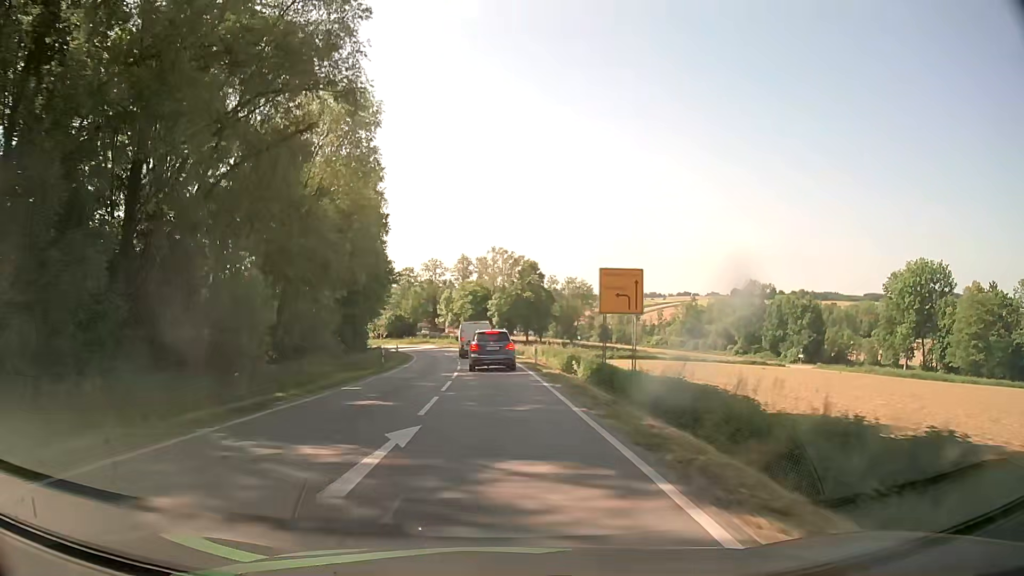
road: secondary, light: Day
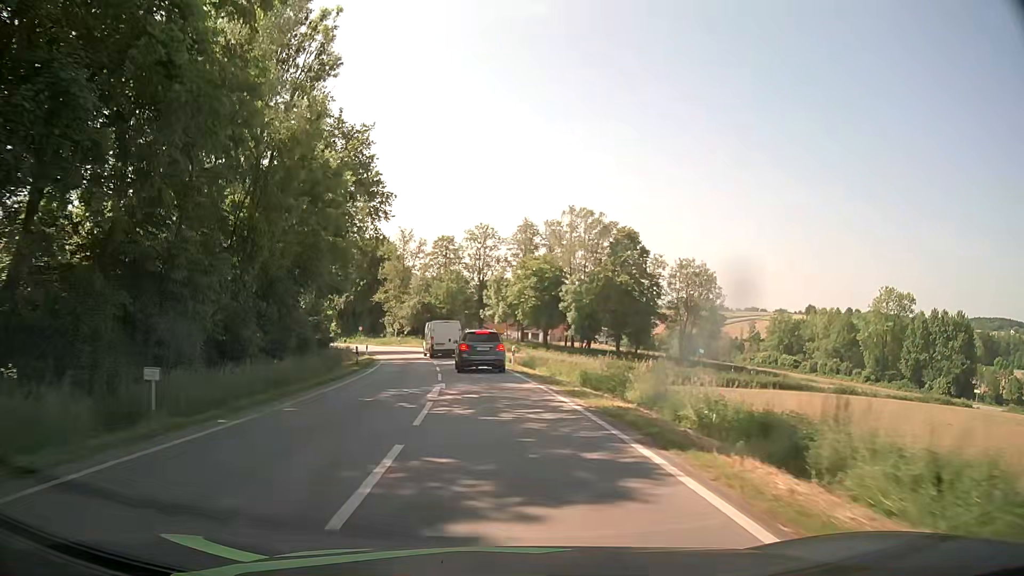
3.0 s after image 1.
(-1.7, +43.6) m; -5°
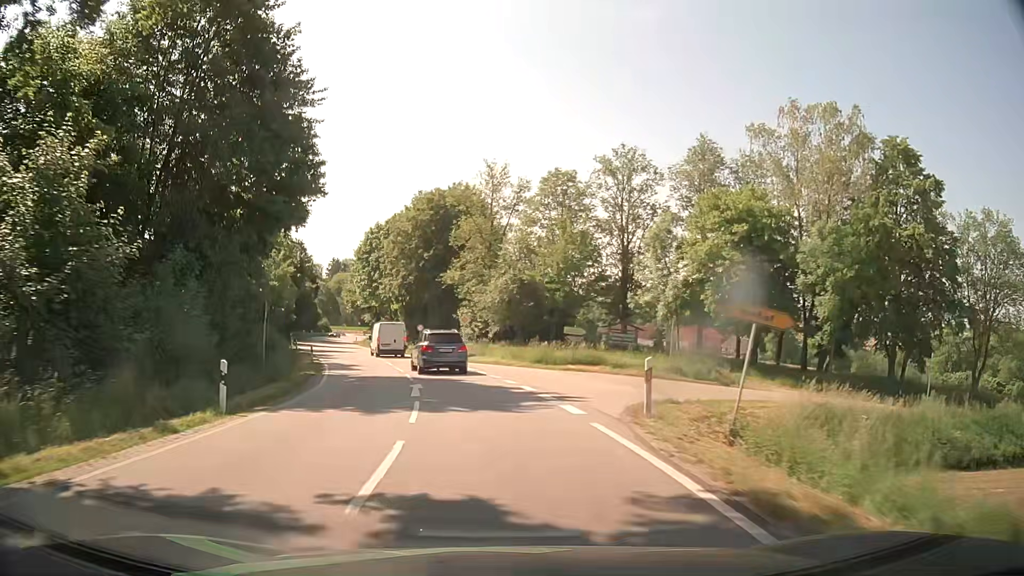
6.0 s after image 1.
(-3.1, +41.5) m; -10°
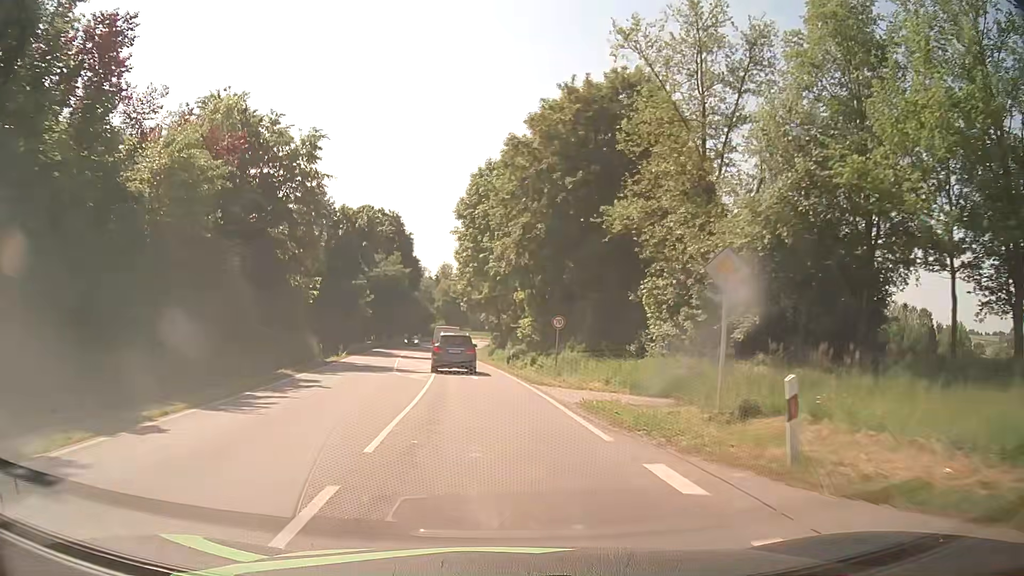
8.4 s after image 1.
(-3.6, +33.1) m; -12°
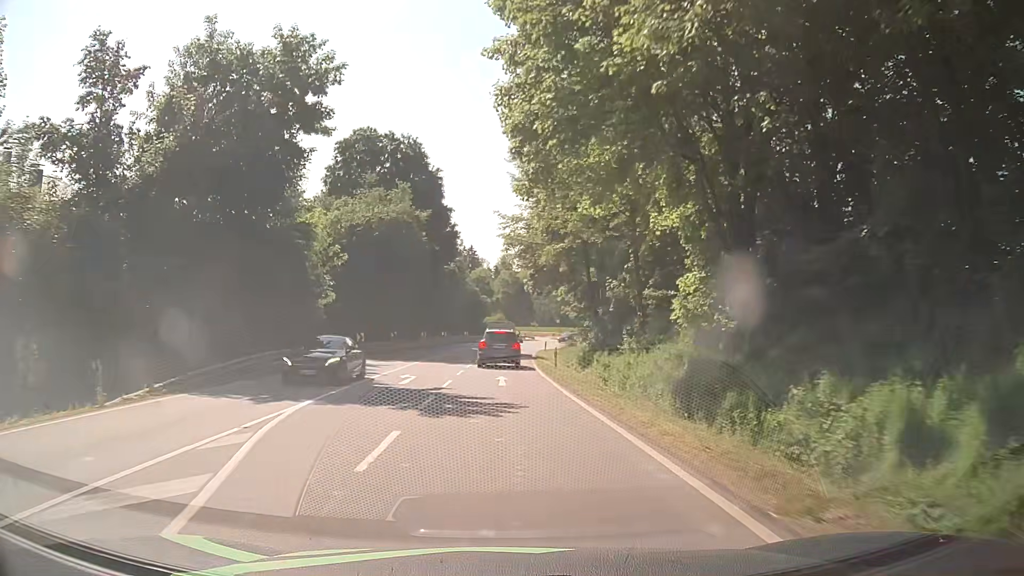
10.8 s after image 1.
(-2.2, +35.7) m; -5°
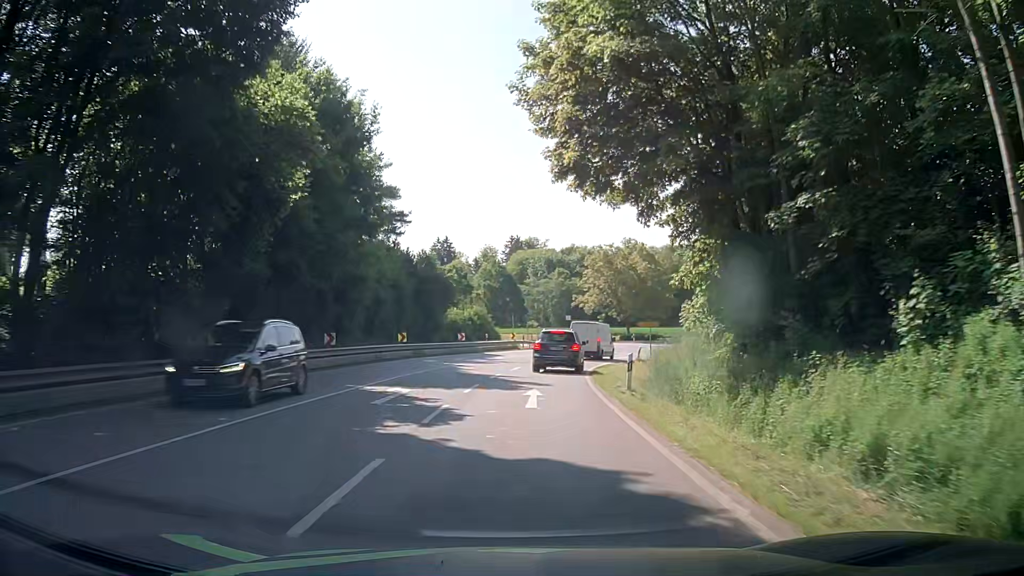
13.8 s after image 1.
(-0.2, +44.2) m; +1°
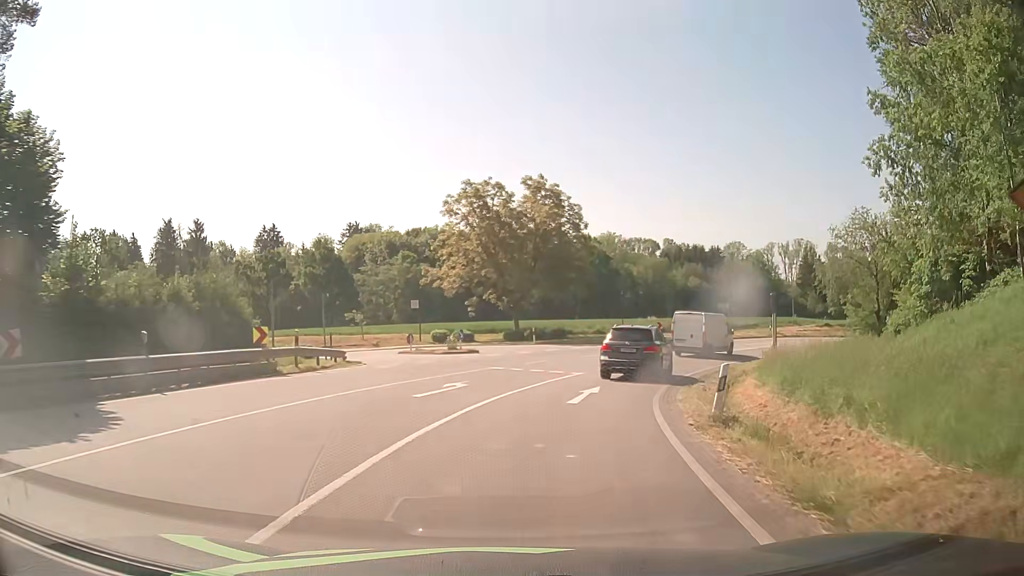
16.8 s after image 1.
(+2.9, +35.8) m; +12°
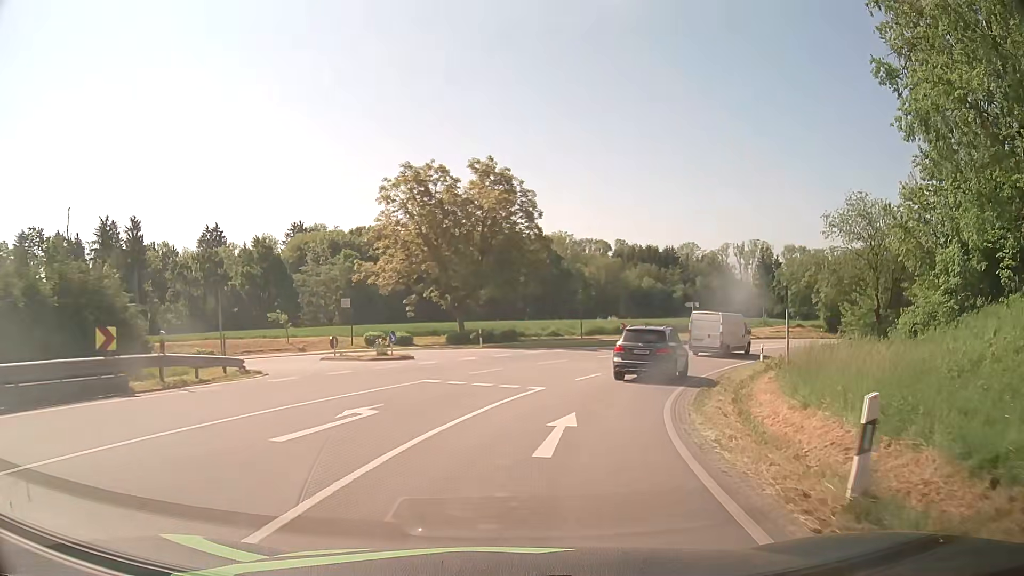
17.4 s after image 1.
(+0.3, +6.0) m; +5°
(+1, +10) (+3, +20) (+7, +29) (+12, +37) (+19, +45) (+26, +52) (+33, +59) (+41, +66) (+48, +73) (+55, +79) m
